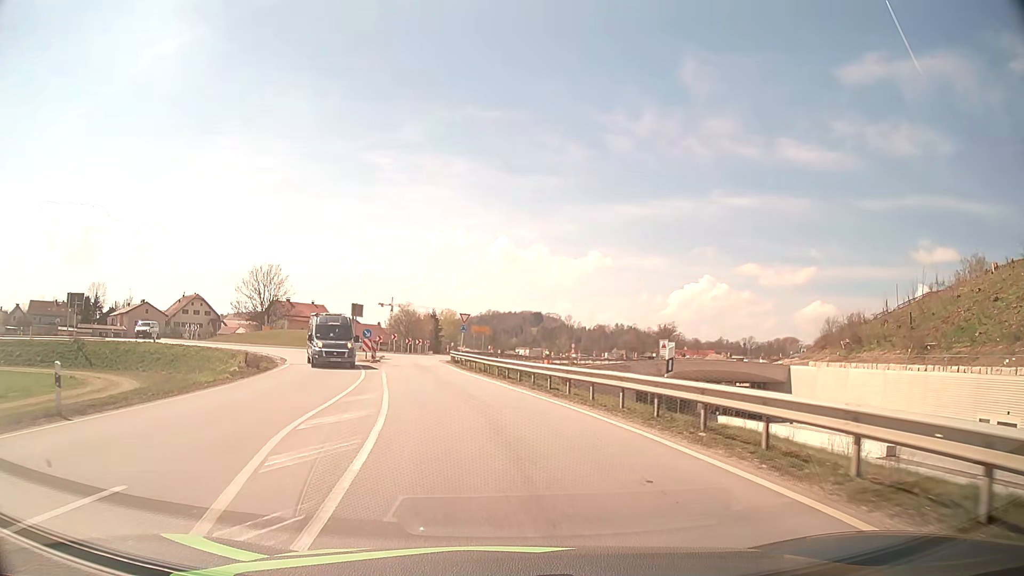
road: tertiary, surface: asphalt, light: Day
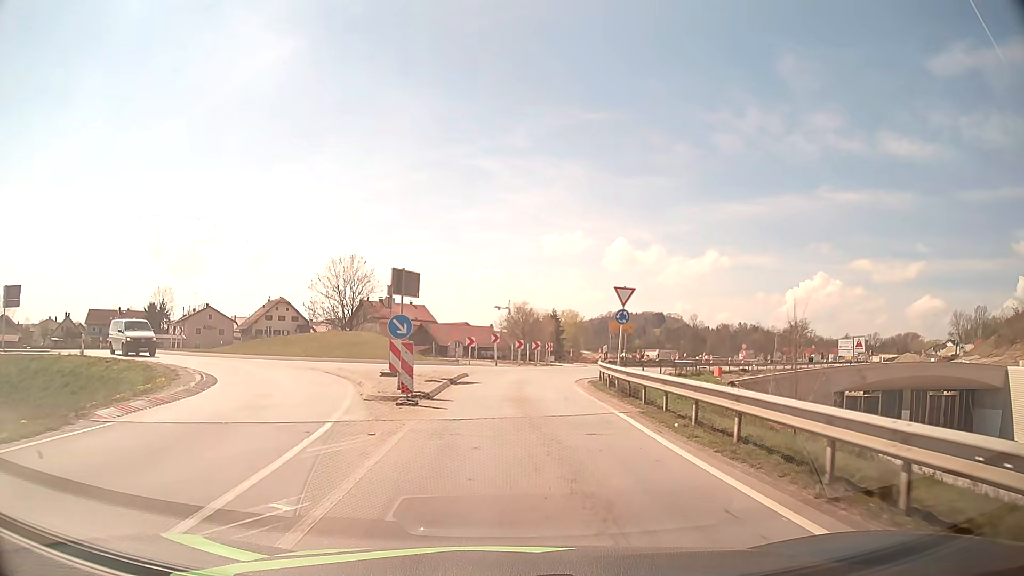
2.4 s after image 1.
(-2.8, +24.5) m; -10°
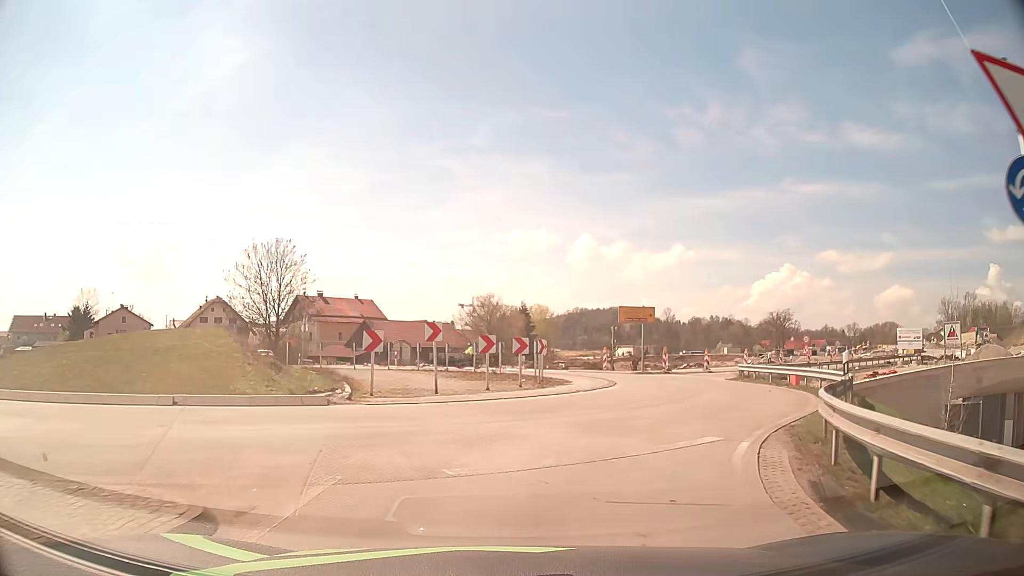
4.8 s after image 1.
(+0.3, +21.5) m; +3°
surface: concrete
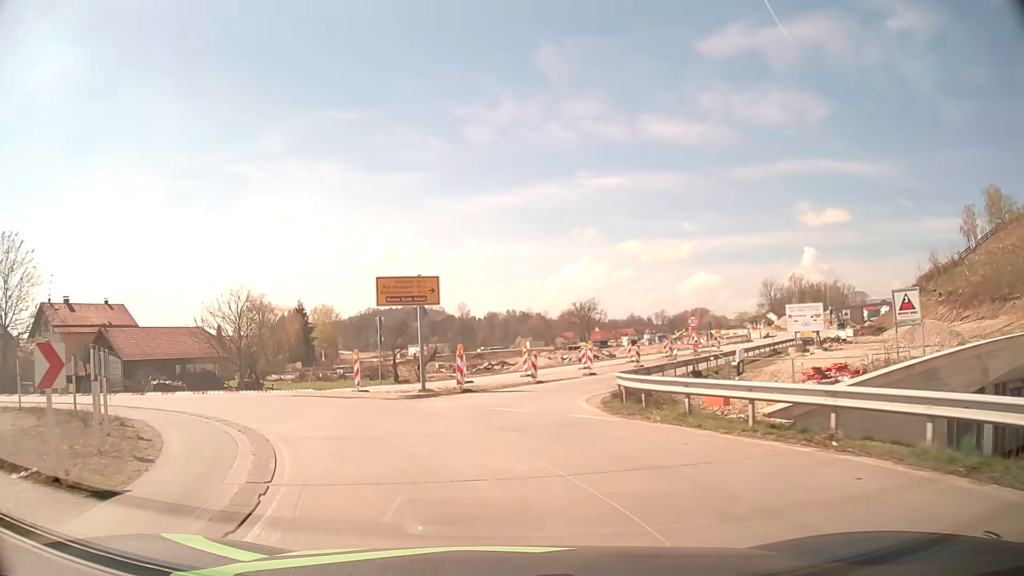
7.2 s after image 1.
(+4.0, +18.4) m; +18°
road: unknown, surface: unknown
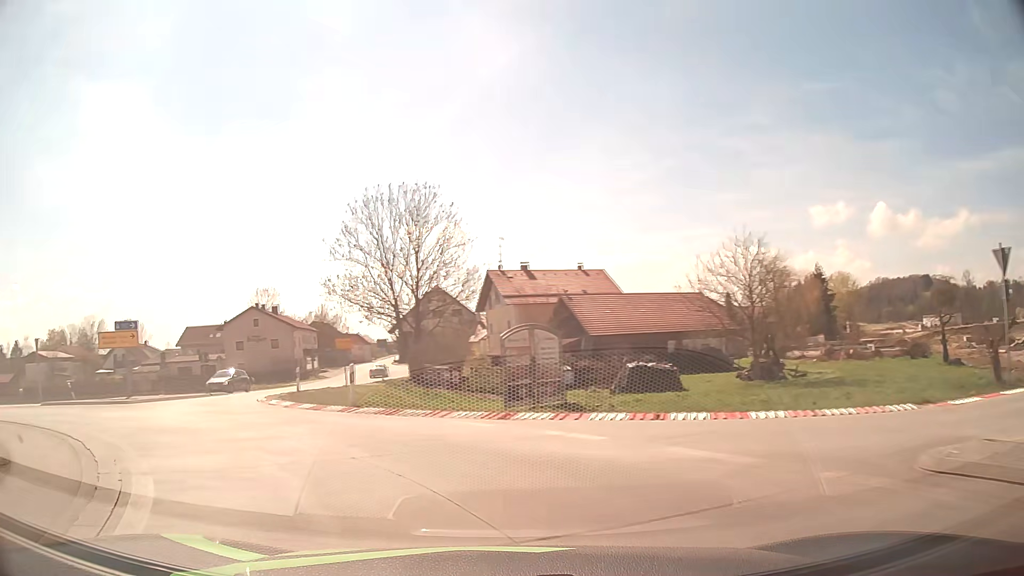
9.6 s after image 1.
(-5.8, +17.0) m; -42°
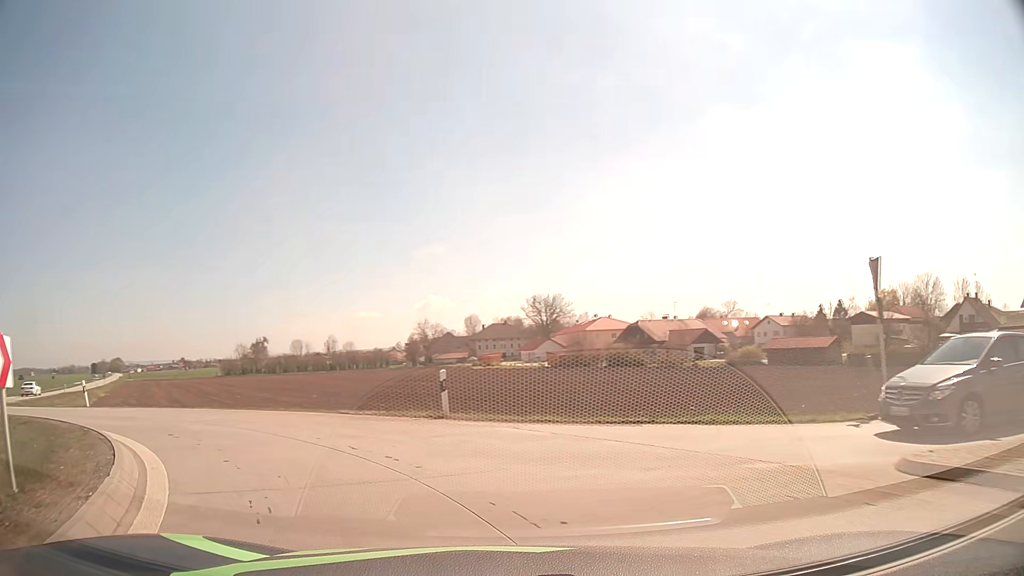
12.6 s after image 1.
(-13.0, +15.9) m; -75°
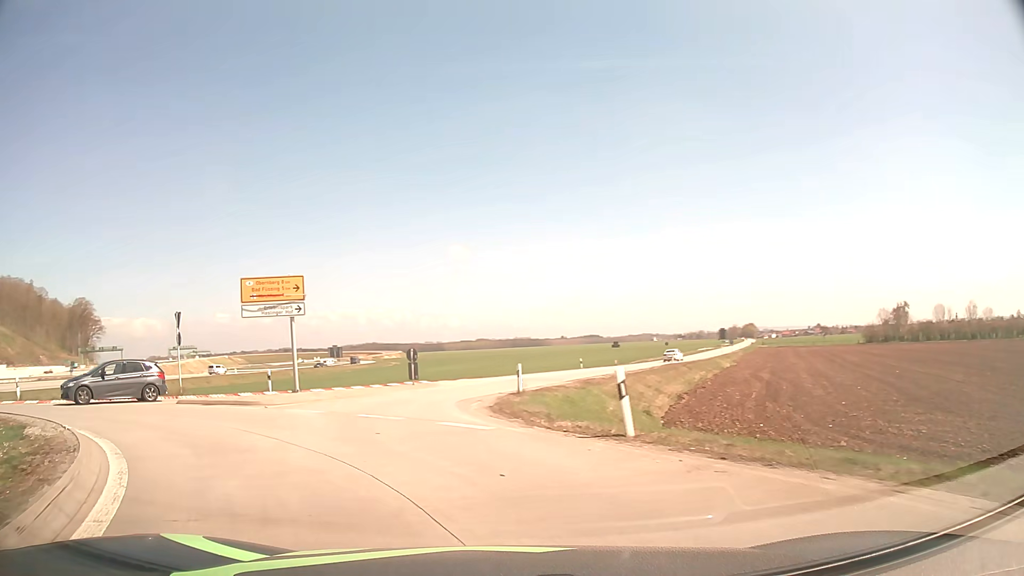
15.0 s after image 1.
(-7.8, +15.4) m; -55°
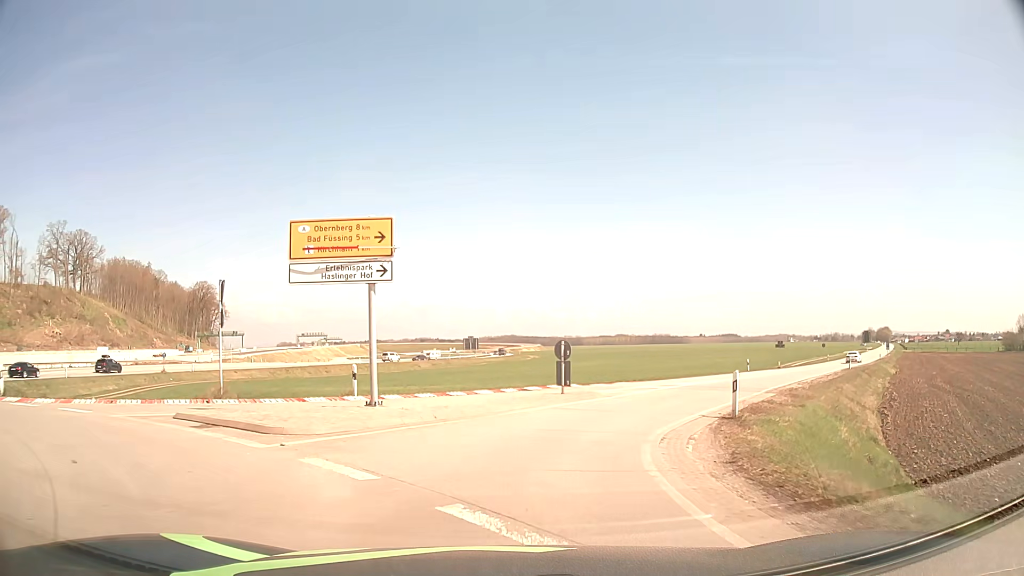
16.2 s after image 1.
(-1.3, +9.2) m; -12°
(+1, +10) (+4, +19) (+9, +28) (+15, +36) (+20, +45) (+26, +53) (+32, +61) (+38, +69) (+44, +77) (+50, +85) m
